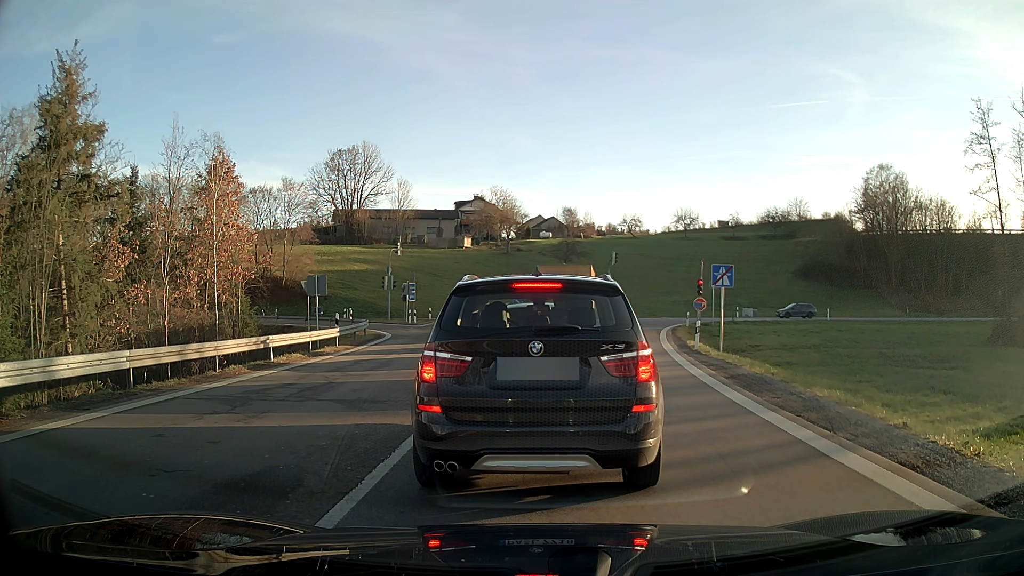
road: motorway_link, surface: asphalt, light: Day
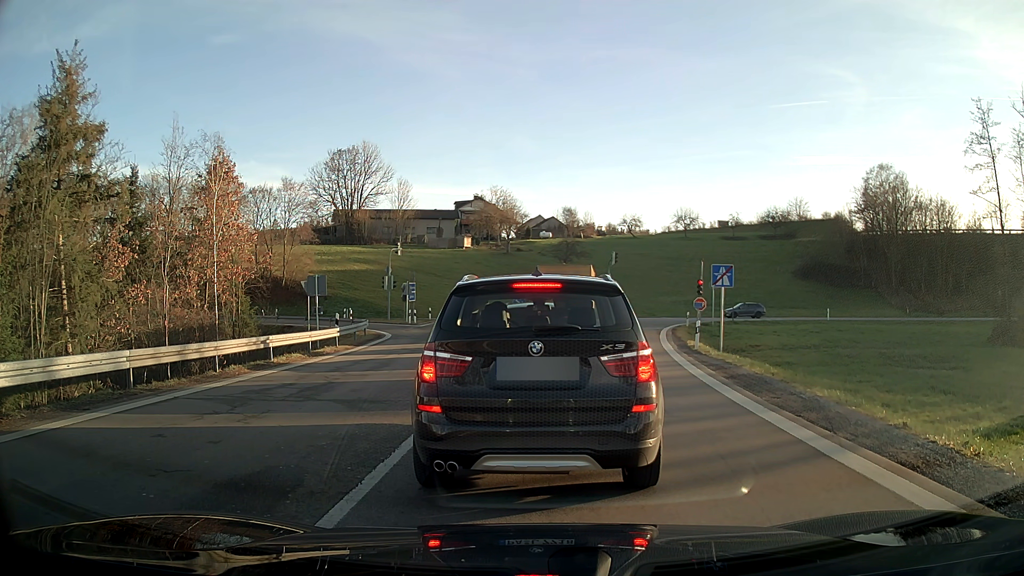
(0.0, 0.0) m; 0°
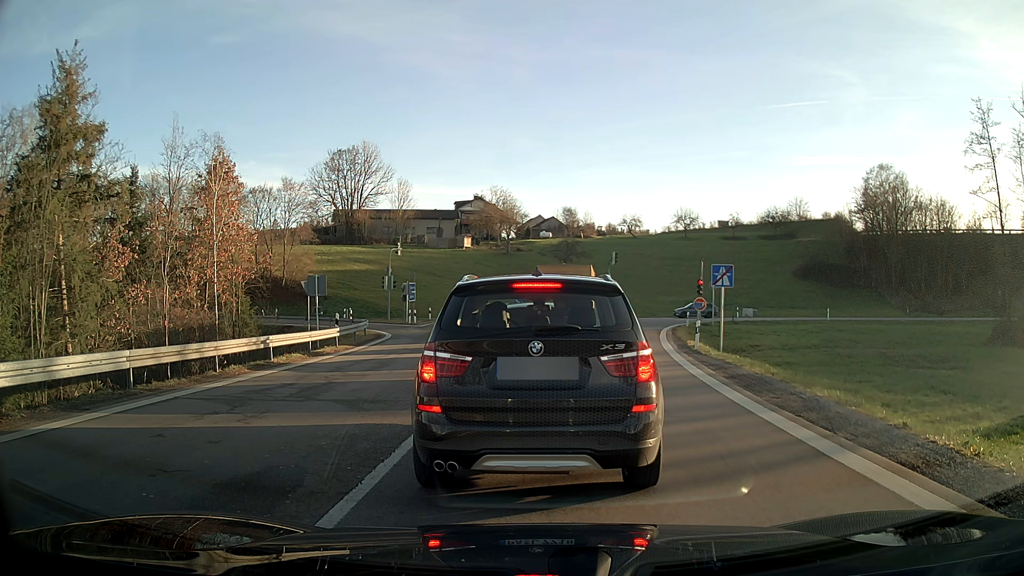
(0.0, 0.0) m; 0°
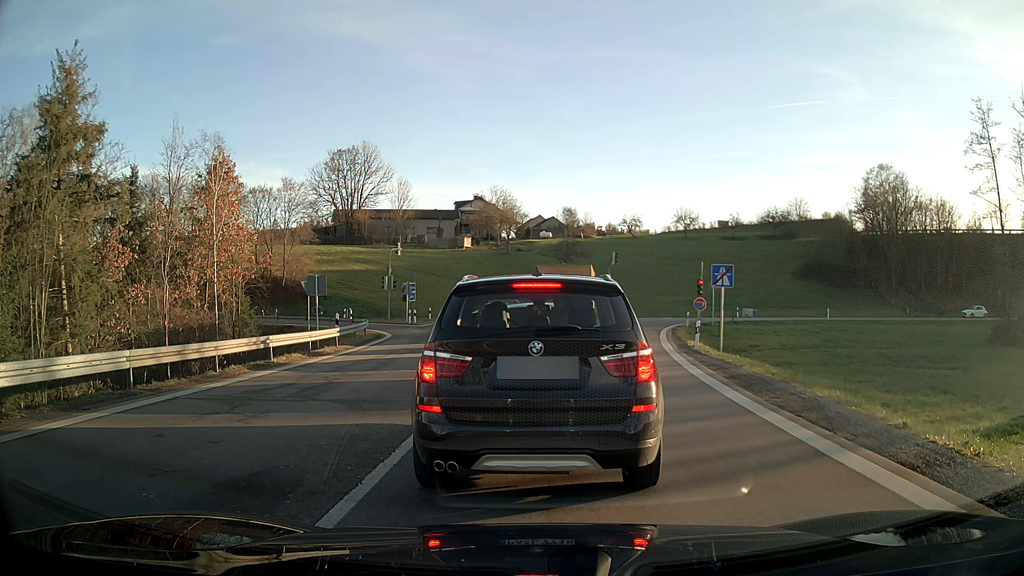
(0.0, 0.0) m; 0°
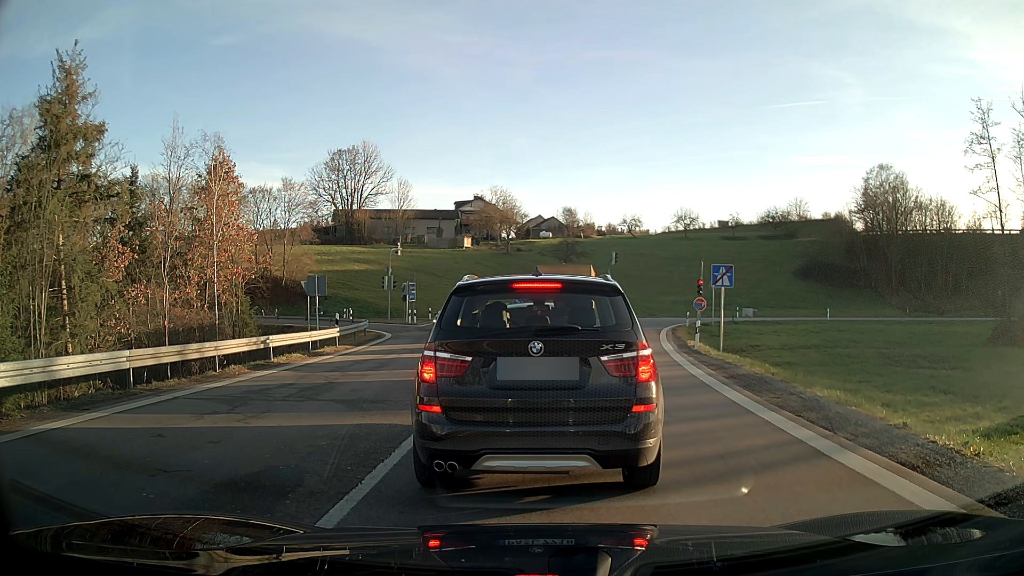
(0.0, 0.0) m; 0°
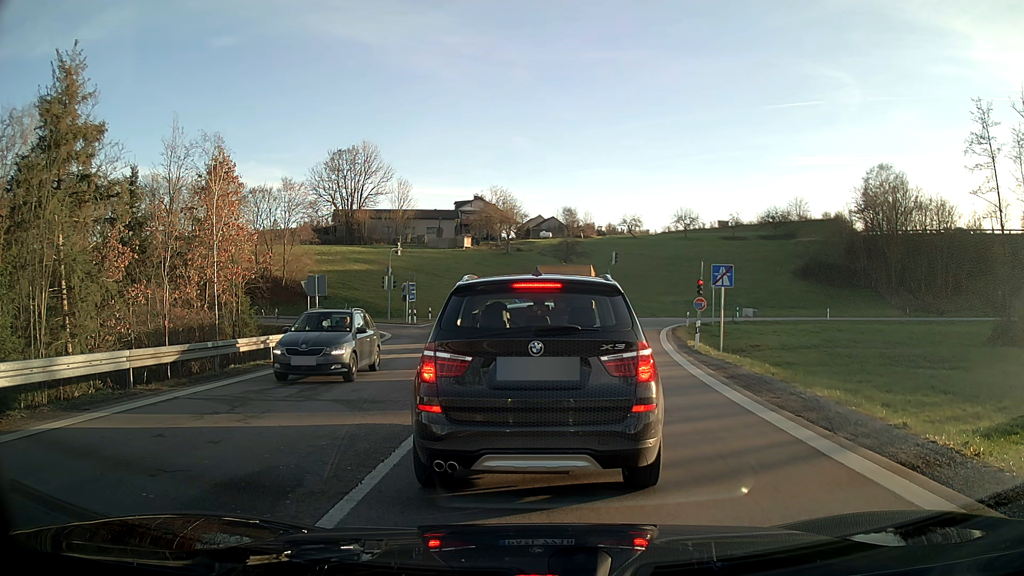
(0.0, 0.0) m; 0°
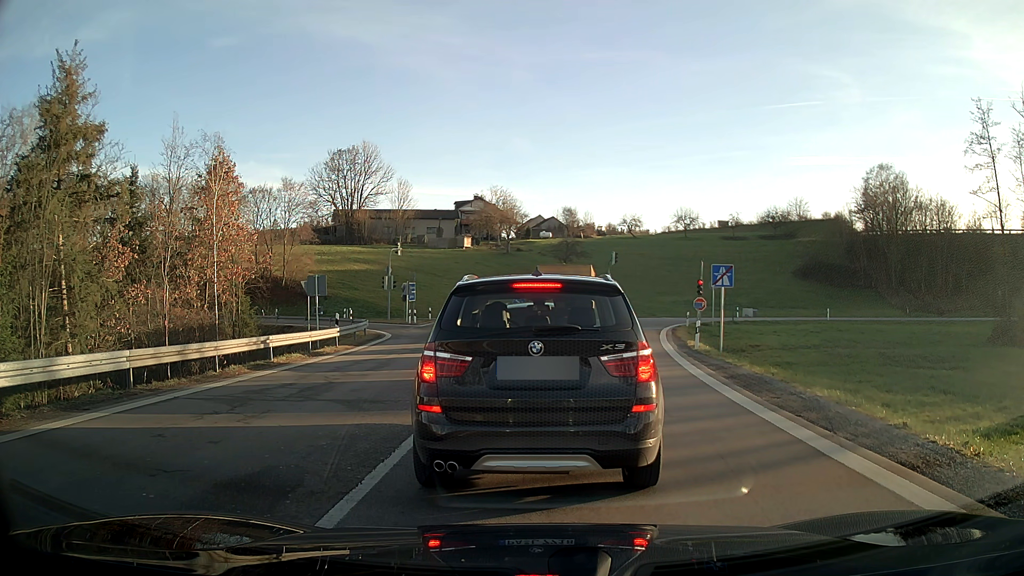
(0.0, 0.0) m; 0°
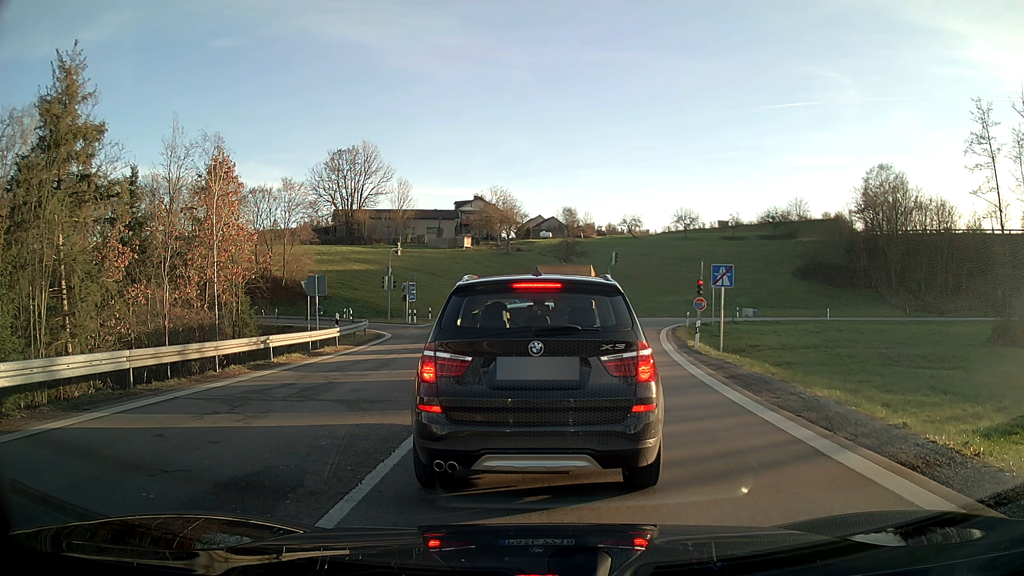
(0.0, 0.0) m; 0°
(0, +10) (0, +20) (+1, +30) (+3, +40) (+3, +50) (0, +59) (-8, +65) (-18, +67) (-28, +68) (-37, +69) m
